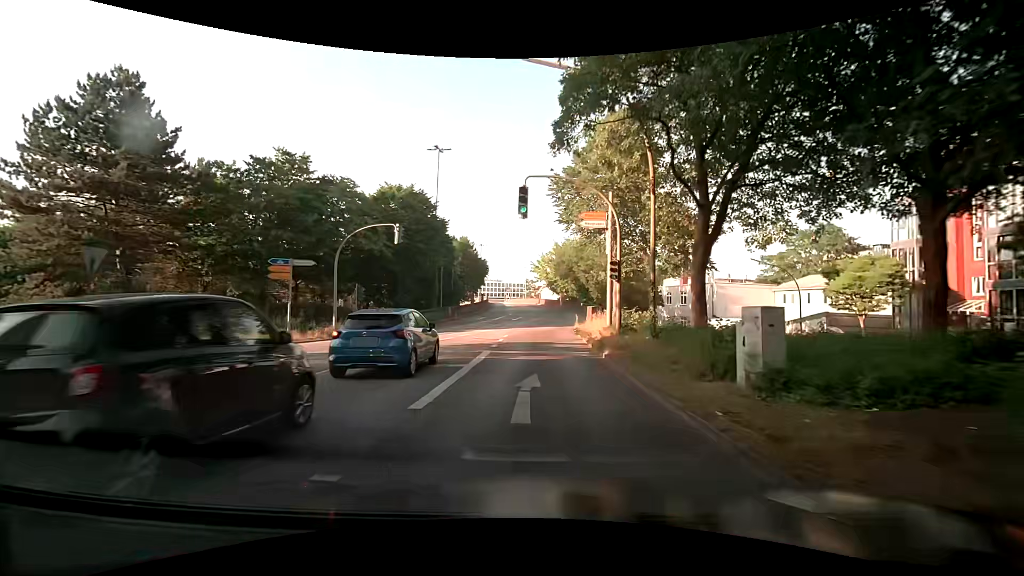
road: secondary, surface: asphalt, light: Day
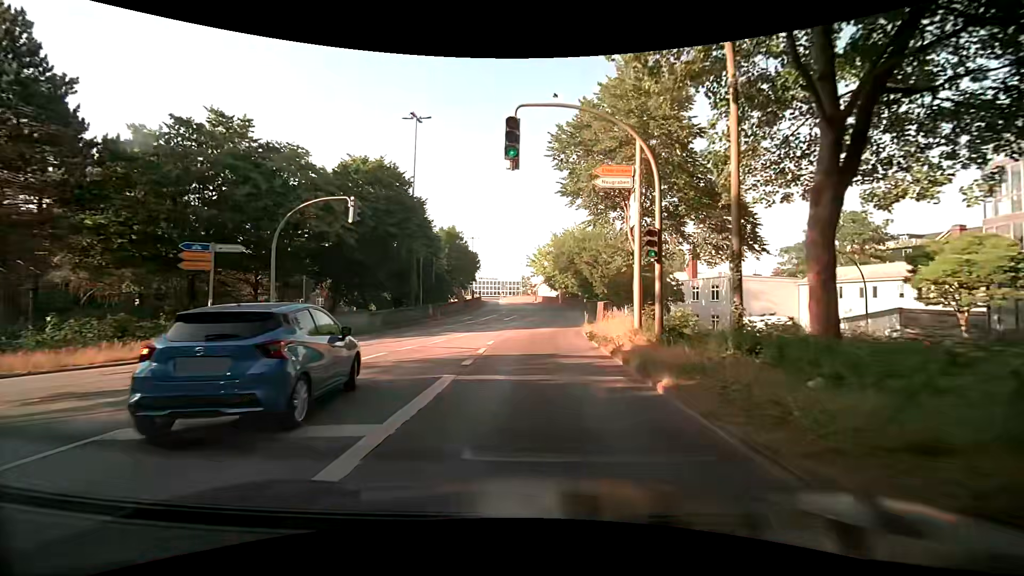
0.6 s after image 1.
(+0.1, +7.0) m; +1°
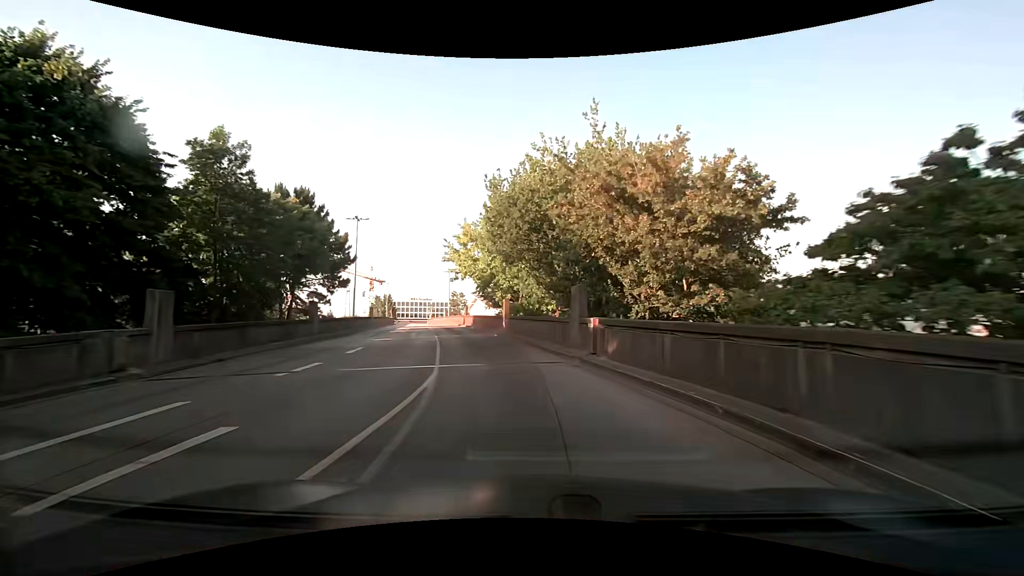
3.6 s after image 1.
(+1.2, +33.5) m; +7°
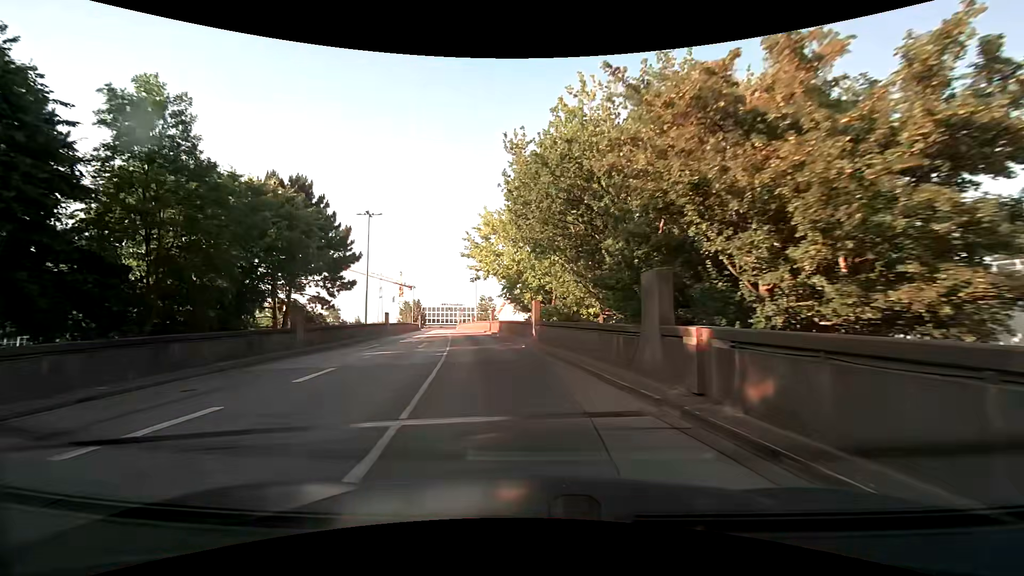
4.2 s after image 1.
(-0.1, +6.2) m; -3°
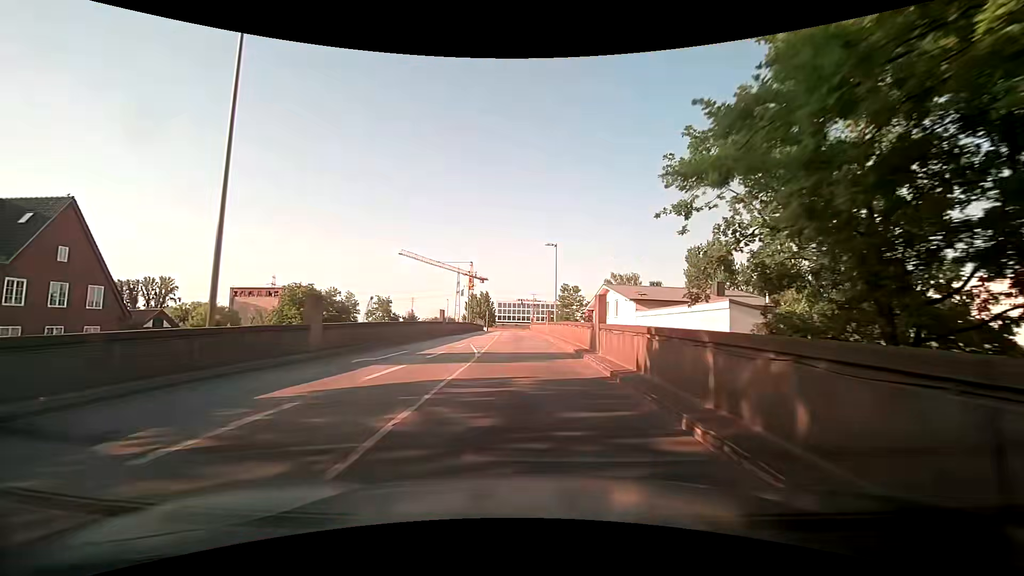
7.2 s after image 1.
(-3.5, +31.5) m; -9°
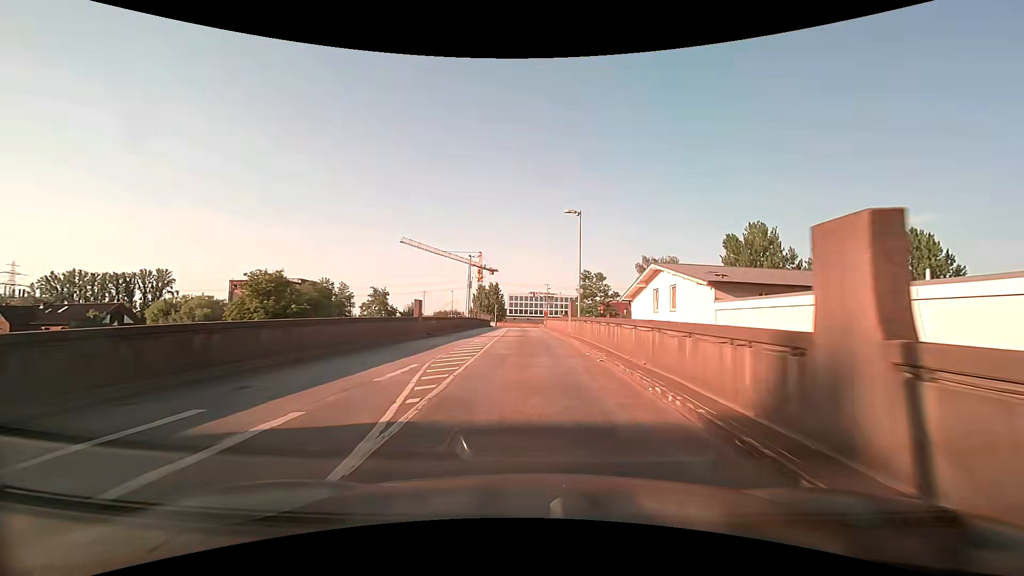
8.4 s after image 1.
(-0.4, +13.3) m; -2°
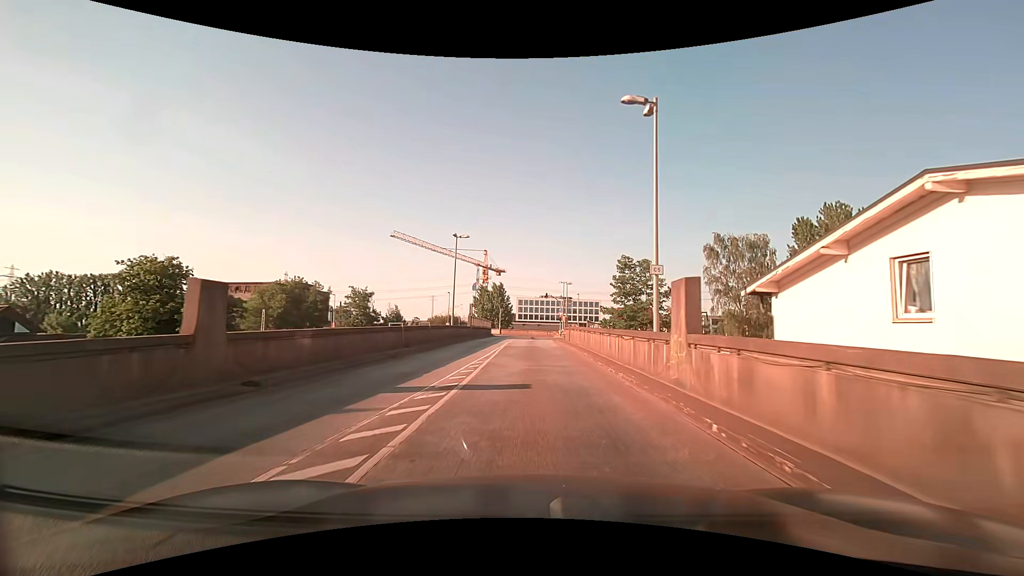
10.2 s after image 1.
(-0.3, +20.2) m; -1°
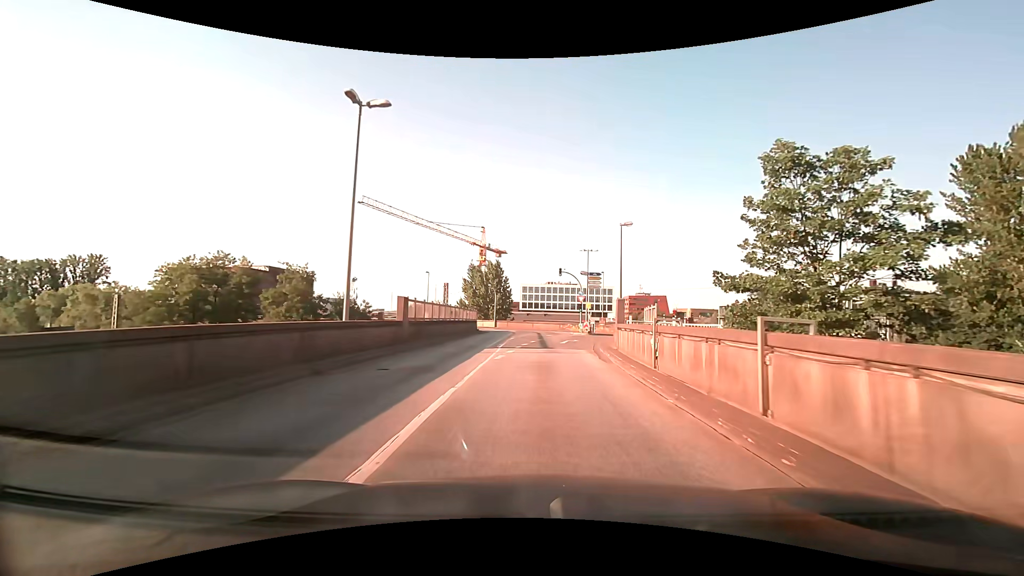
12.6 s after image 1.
(-0.2, +26.3) m; 0°
